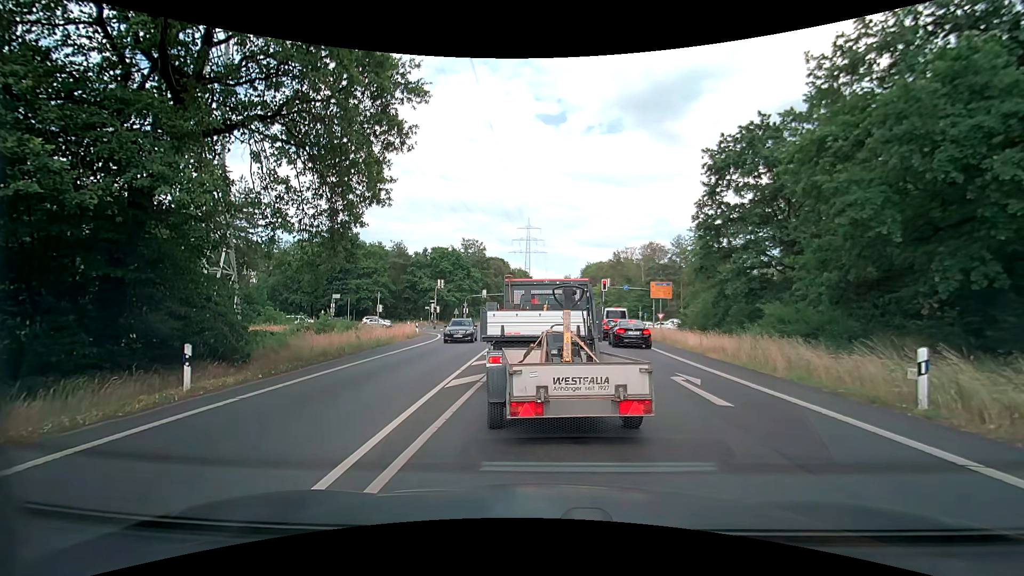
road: secondary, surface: asphalt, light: Day
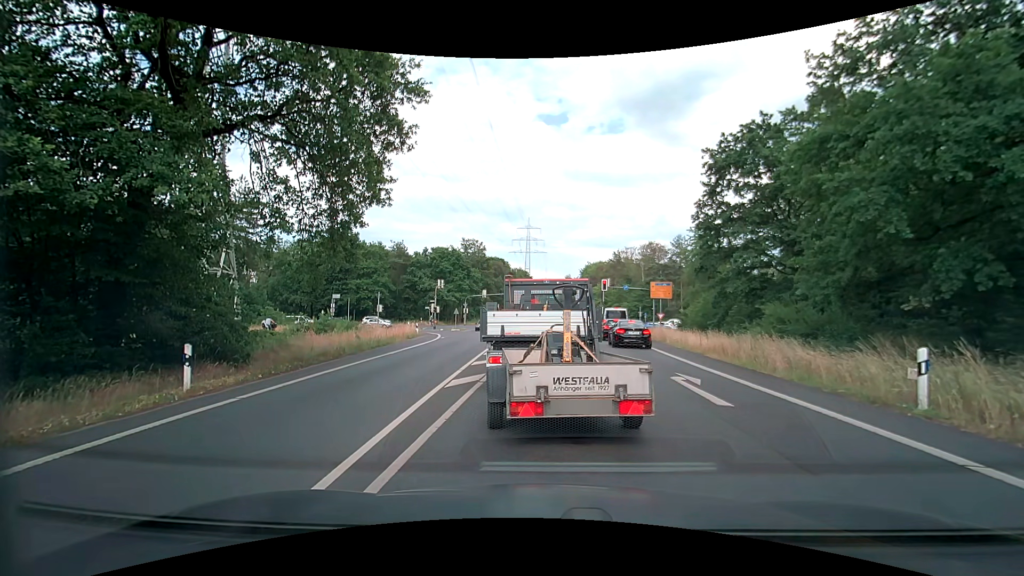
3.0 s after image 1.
(0.0, 0.0) m; 0°
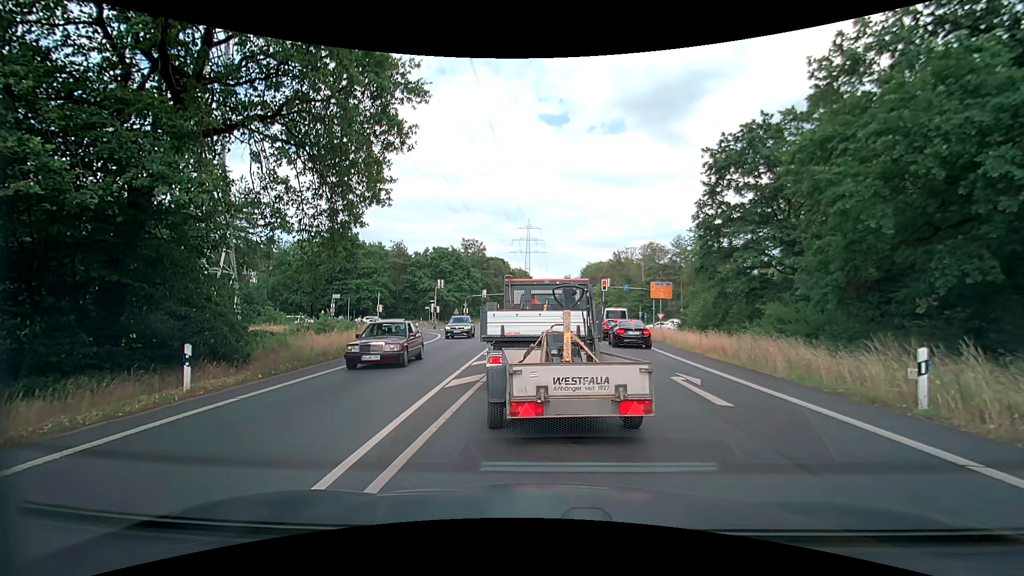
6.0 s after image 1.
(0.0, 0.0) m; 0°
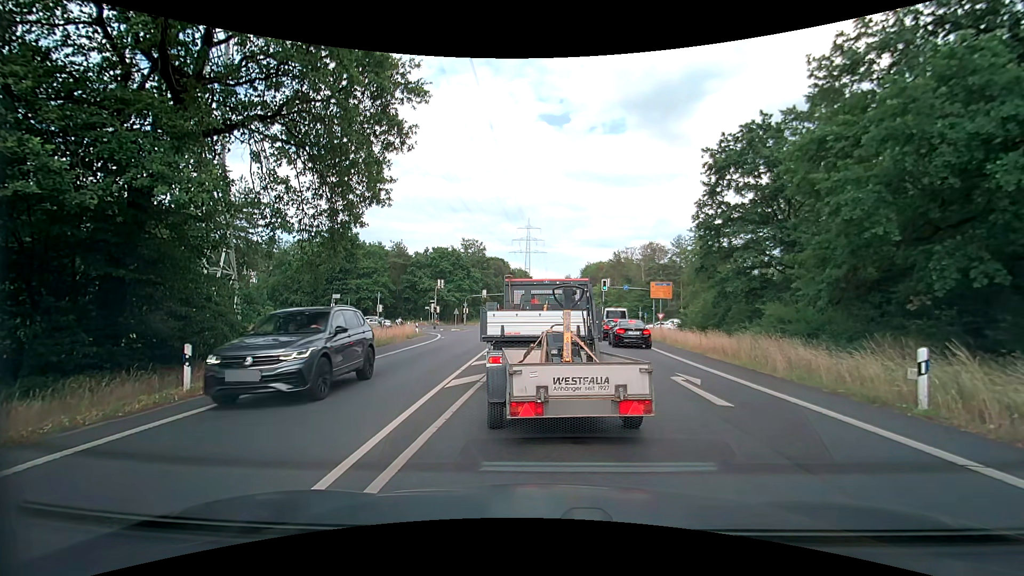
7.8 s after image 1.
(0.0, 0.0) m; 0°
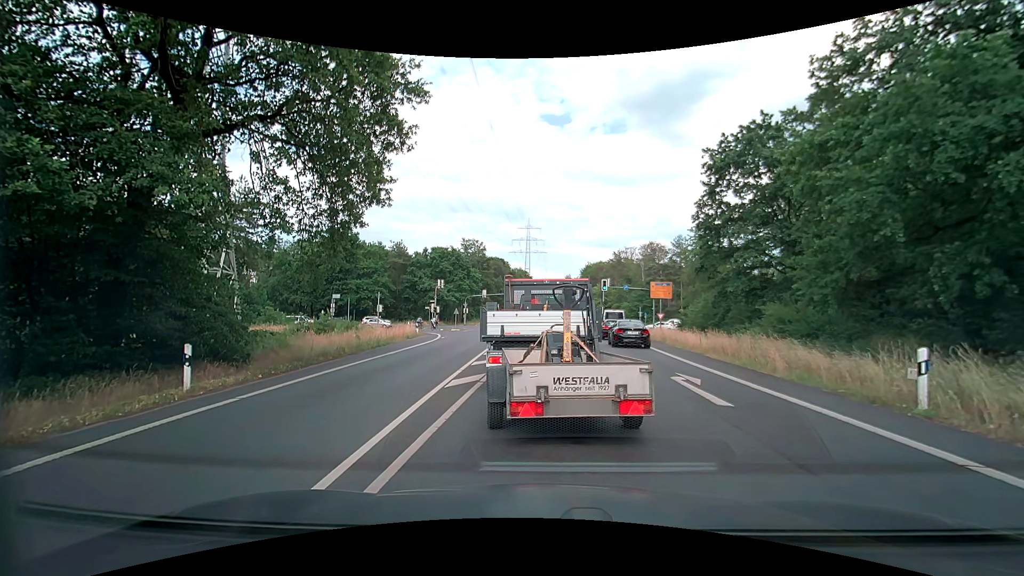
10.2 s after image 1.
(0.0, 0.0) m; 0°
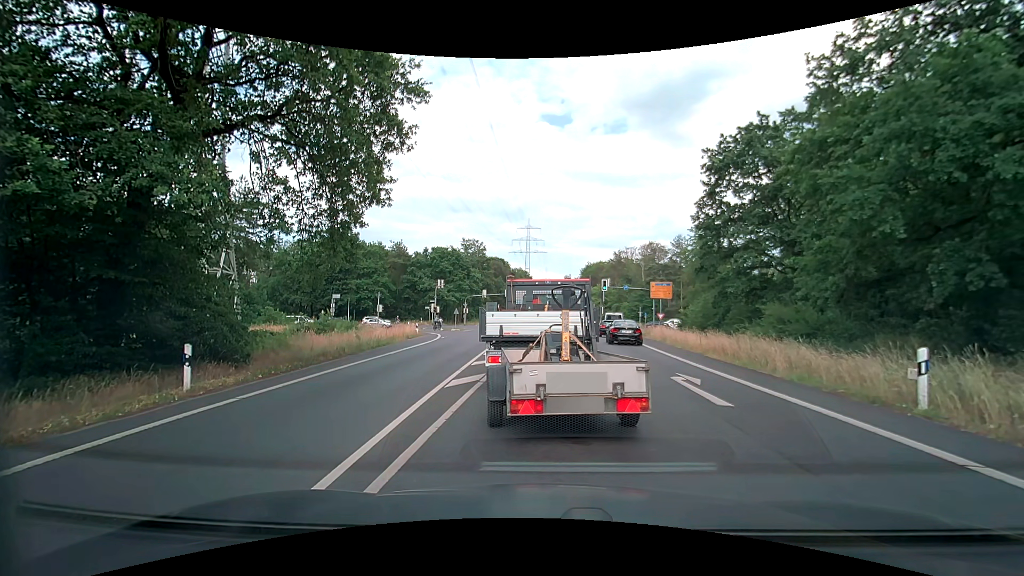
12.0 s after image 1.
(0.0, 0.0) m; 0°
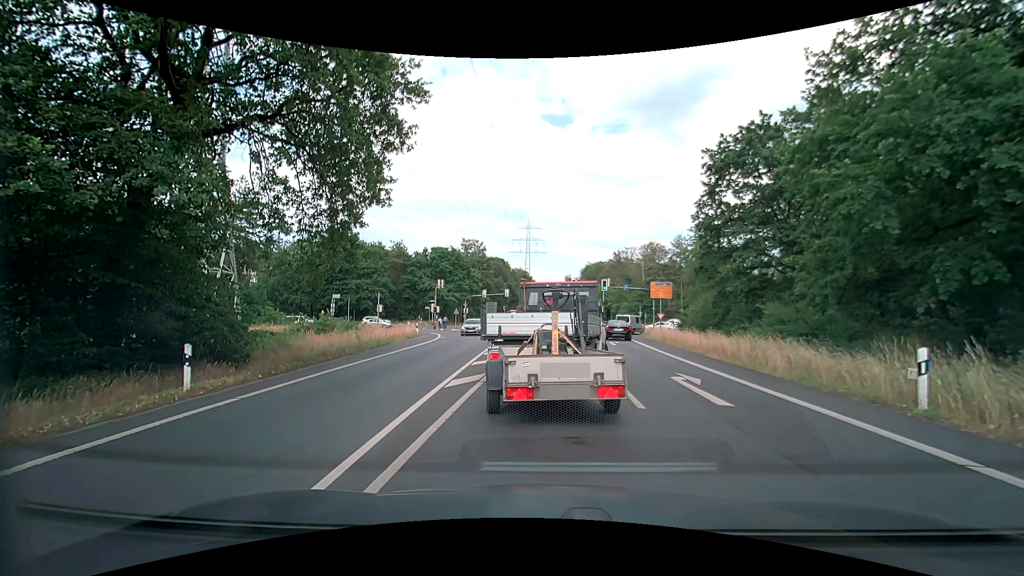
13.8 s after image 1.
(0.0, 0.0) m; 0°
